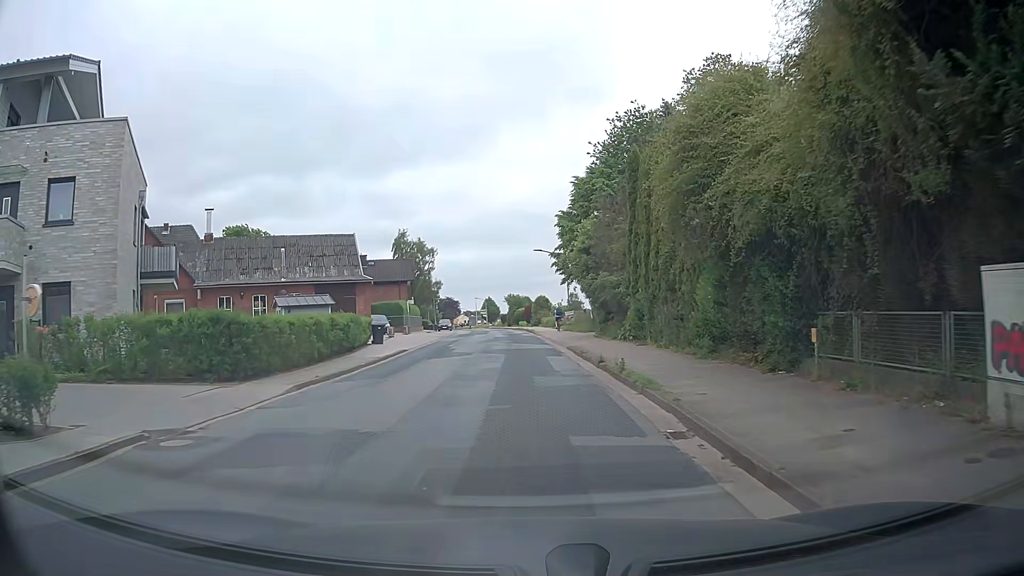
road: tertiary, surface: asphalt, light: Day
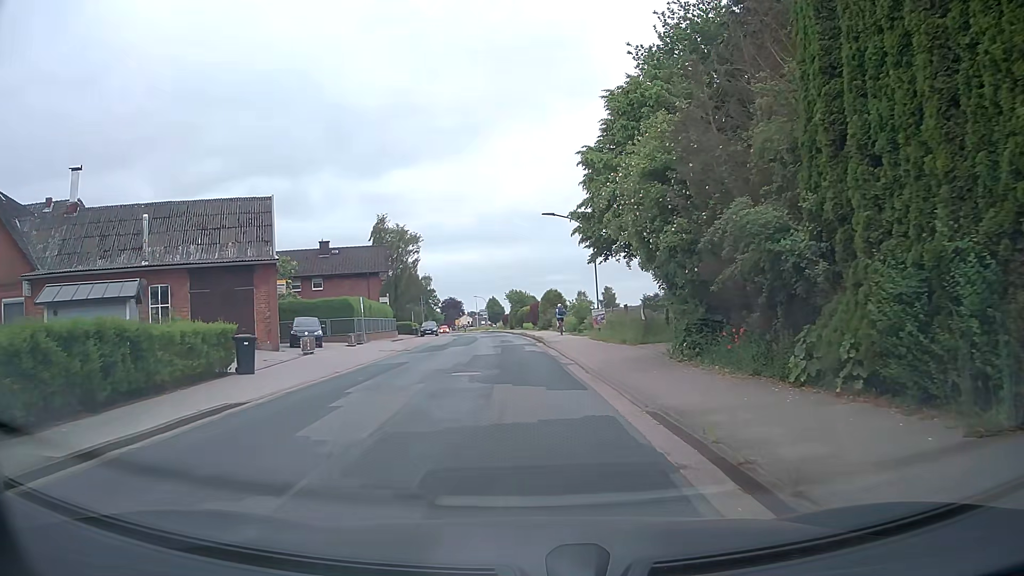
(0.0, +17.9) m; 0°
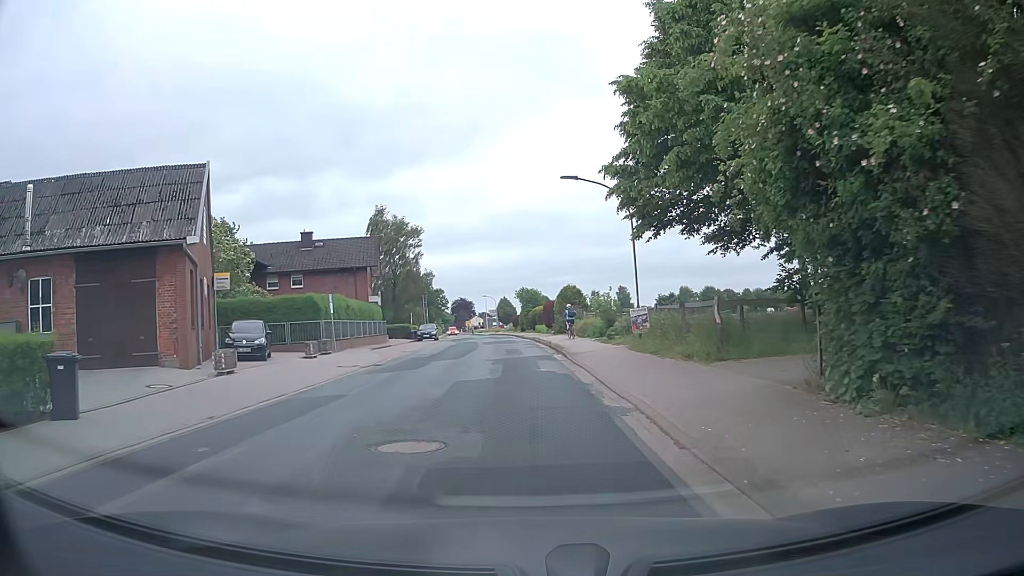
(-0.1, +8.7) m; -3°
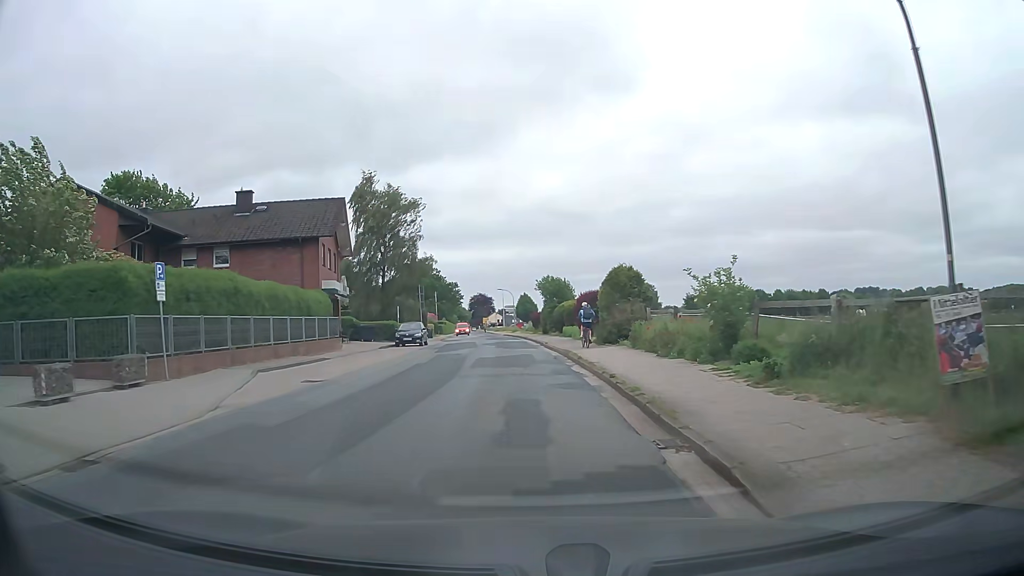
(+0.2, +17.4) m; -1°
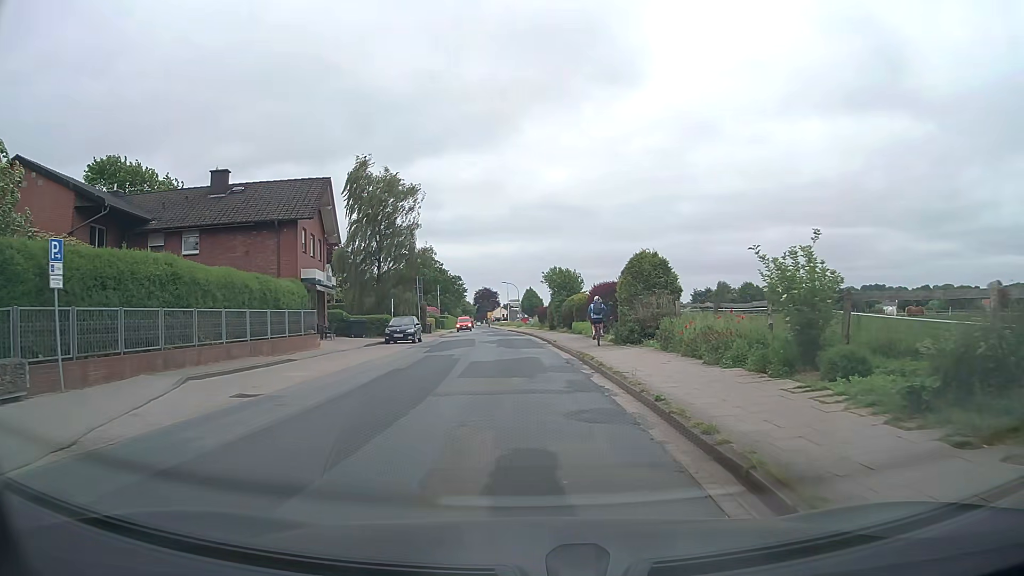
(+0.1, +4.4) m; 0°
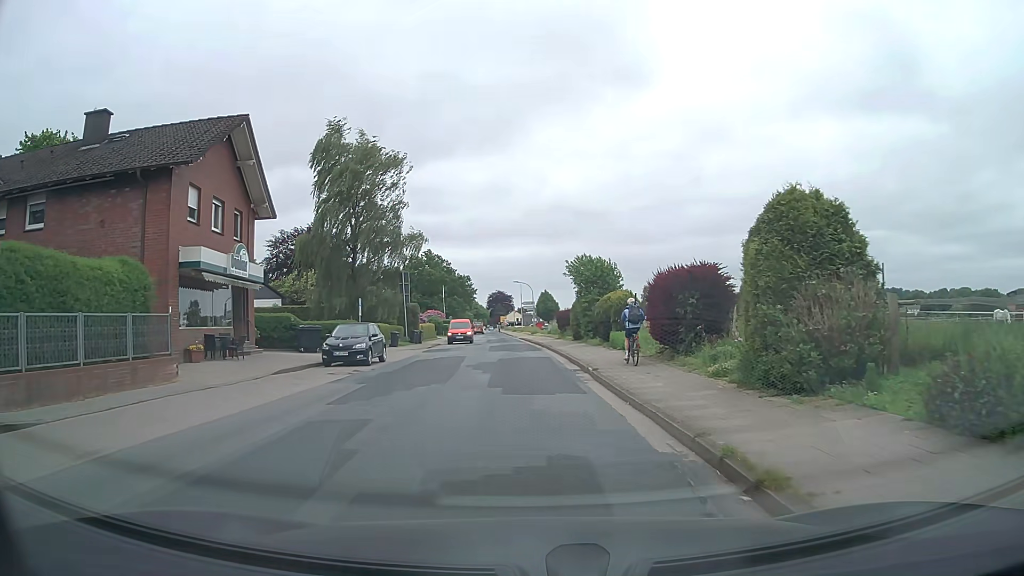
(-0.2, +13.4) m; -1°
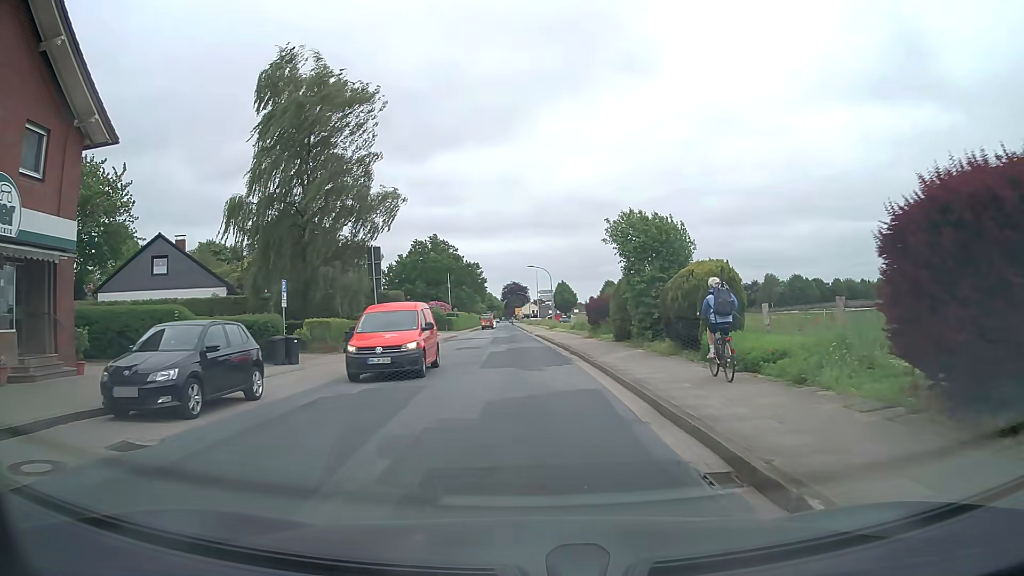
(-0.2, +13.6) m; -1°
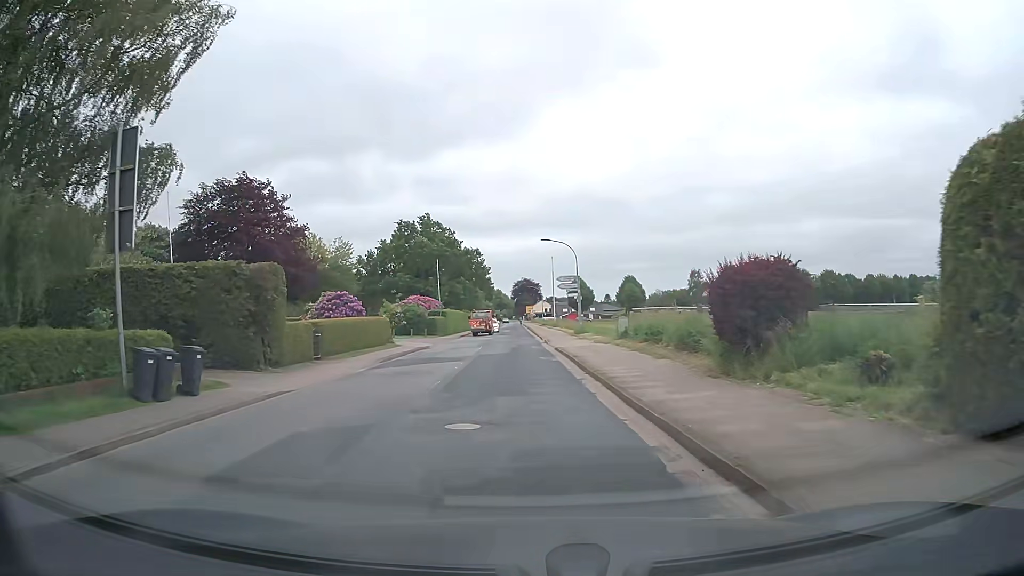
(-0.4, +23.3) m; -1°
(0, +10) (-1, +20) (-1, +30) (-1, +40) (-2, +50) (-2, +60) (-3, +70) (-3, +80) (-4, +90) (-4, +100) m
